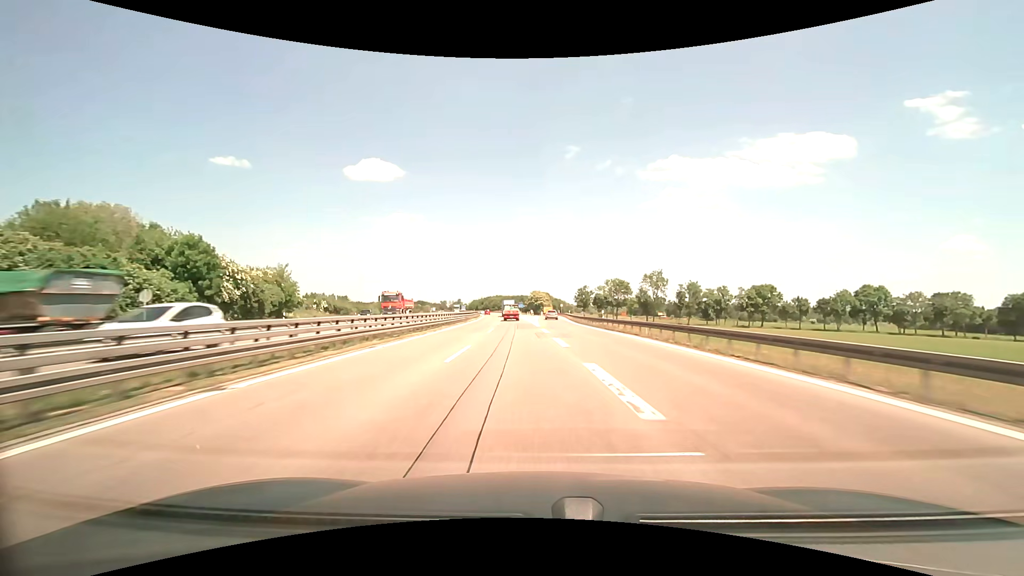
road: motorway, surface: asphalt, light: Day
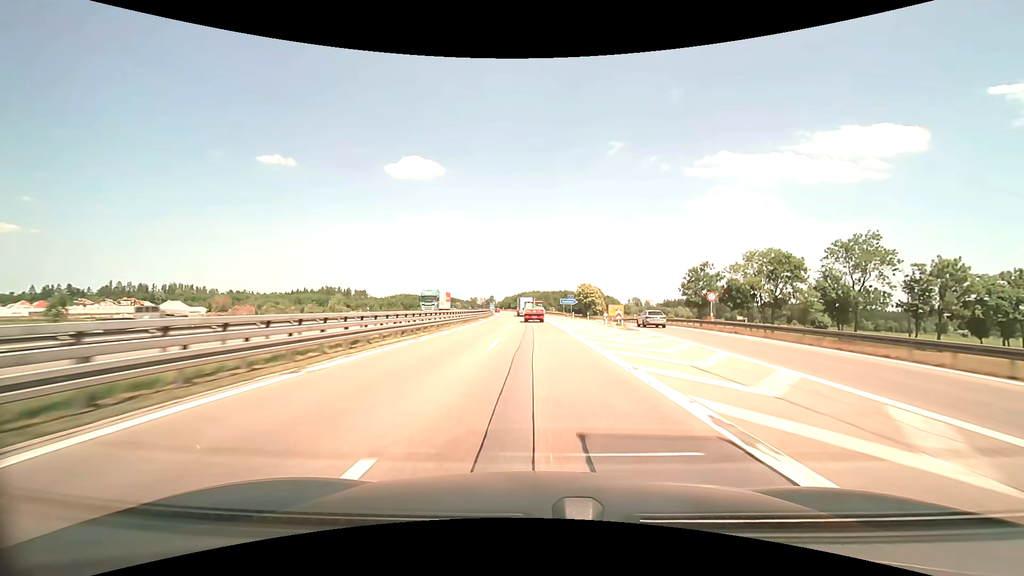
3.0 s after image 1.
(-4.5, +86.1) m; -5°
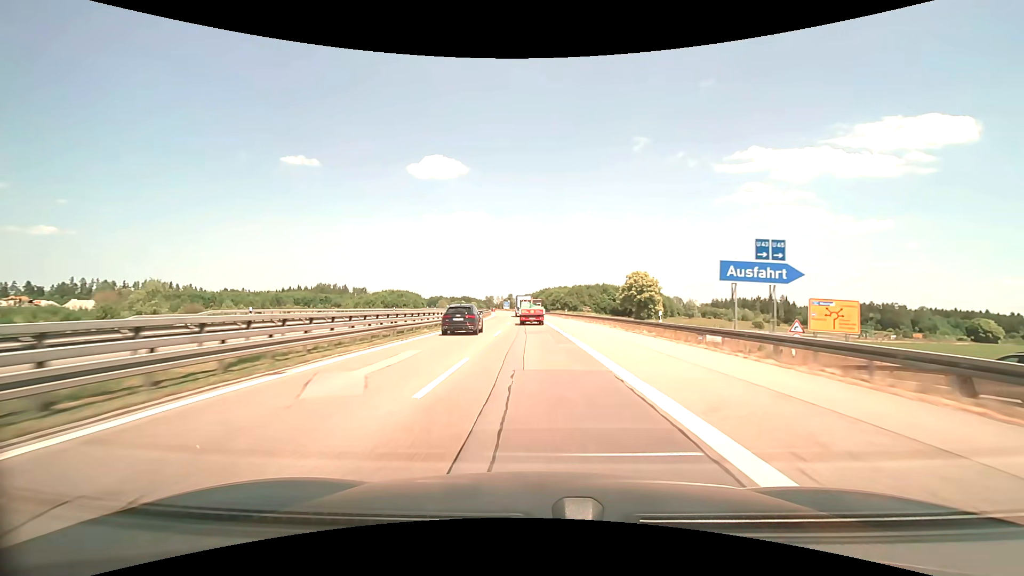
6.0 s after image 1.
(-1.7, +80.4) m; -3°
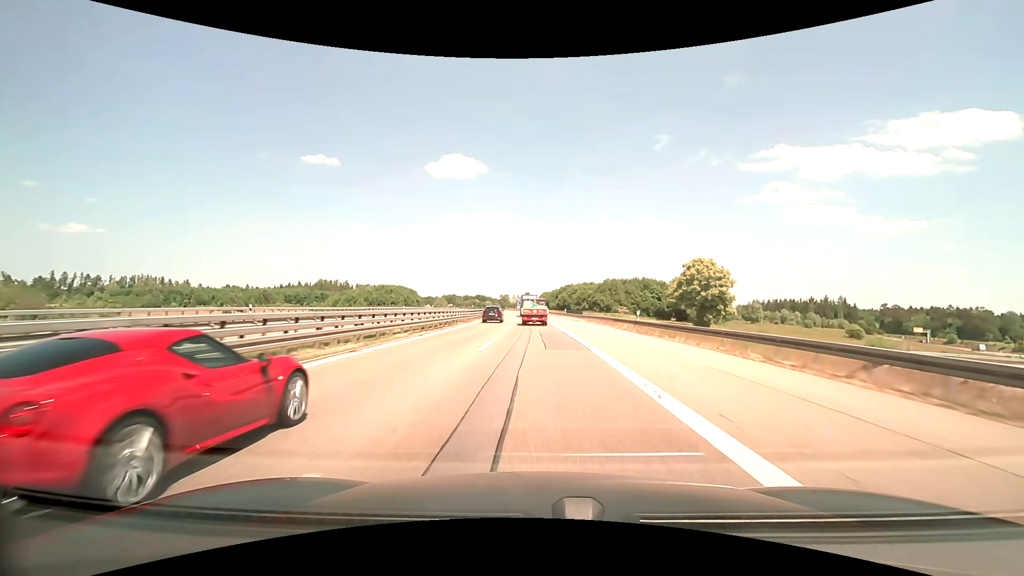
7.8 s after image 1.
(-0.7, +45.6) m; -2°
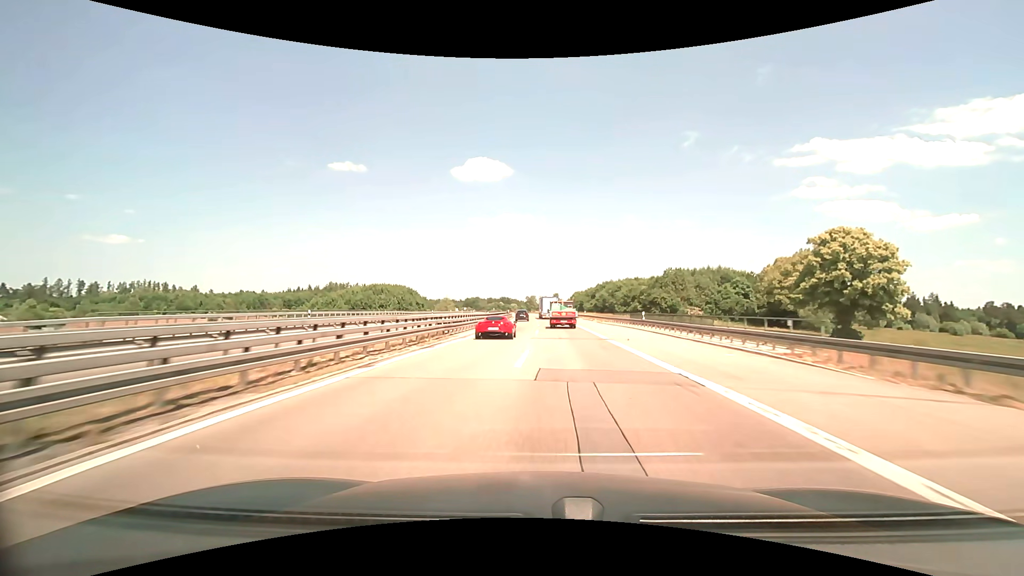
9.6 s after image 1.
(-1.2, +44.3) m; -3°
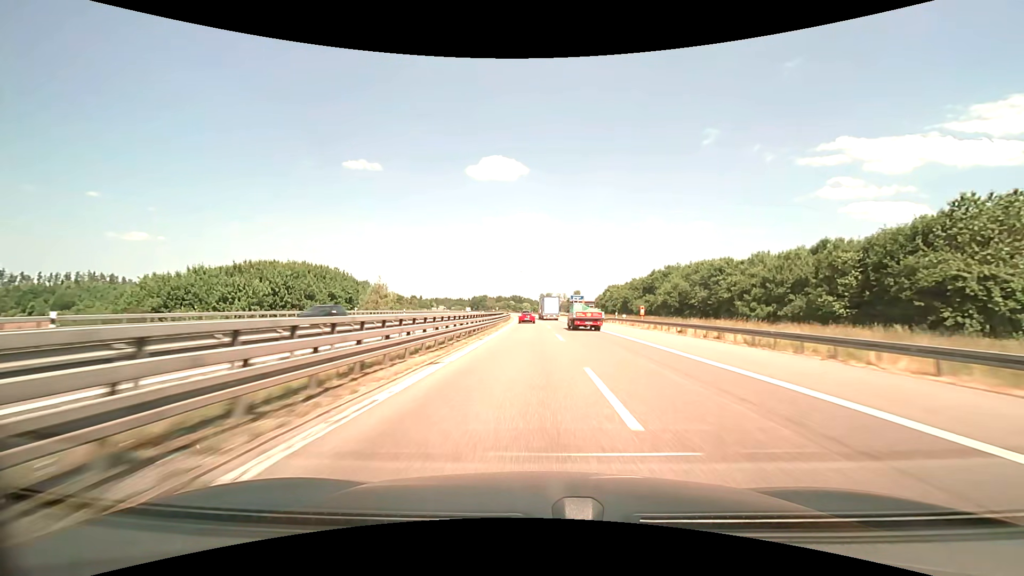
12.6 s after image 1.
(-1.4, +77.0) m; -2°
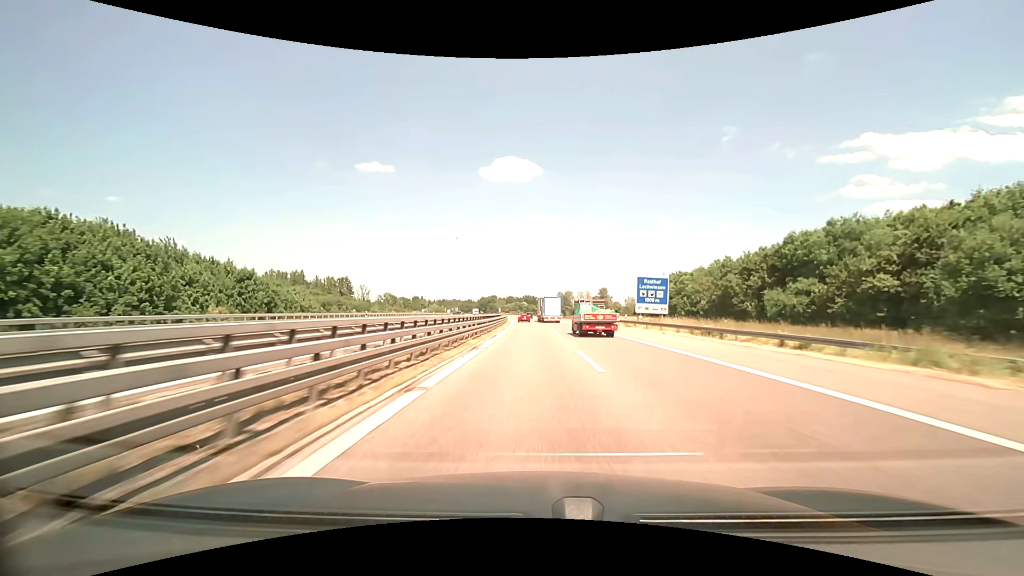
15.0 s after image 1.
(-0.6, +65.4) m; 0°
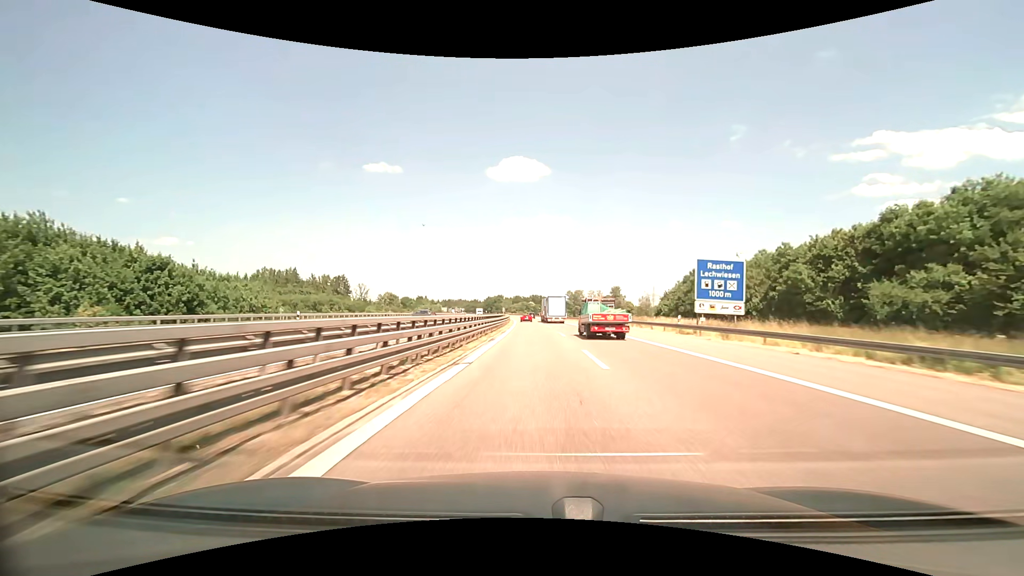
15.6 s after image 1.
(-0.3, +17.3) m; -1°
(0, +10) (0, +20) (0, +30) (0, +40) (-1, +50) (-1, +60) (-2, +70) (-2, +80) (-3, +90) (-4, +100) m
